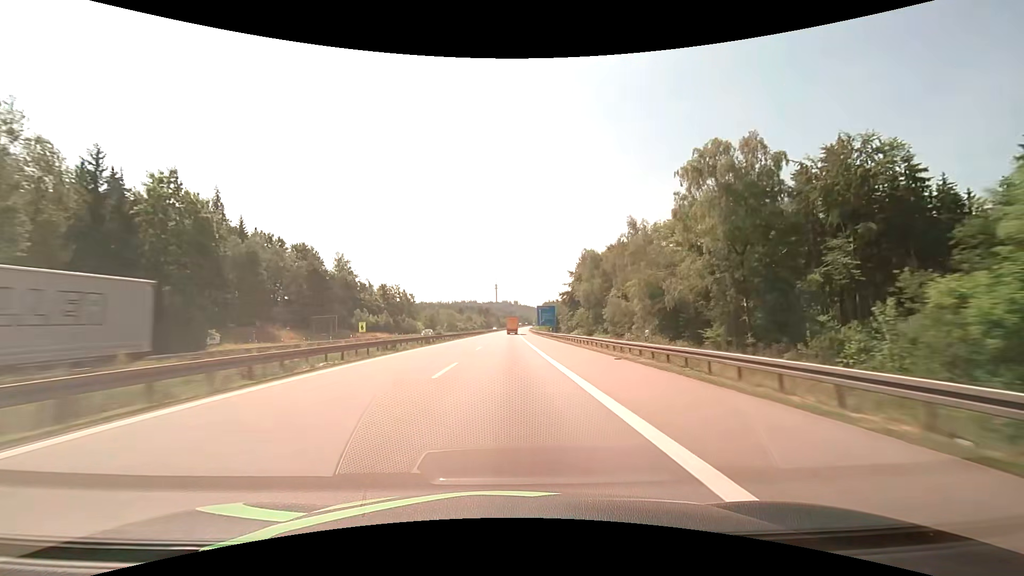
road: motorway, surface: asphalt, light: Day
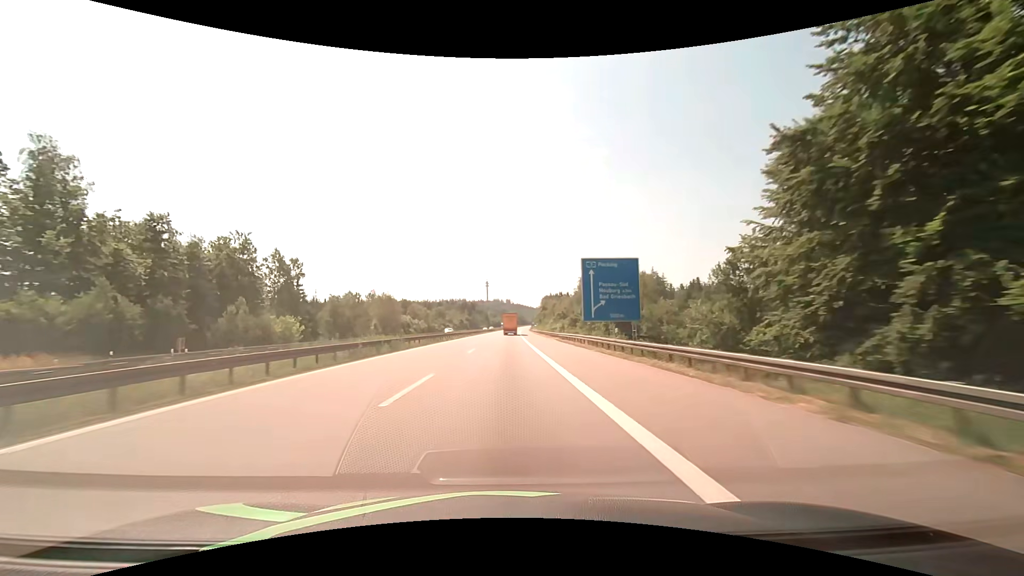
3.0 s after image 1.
(+0.9, +94.9) m; +1°
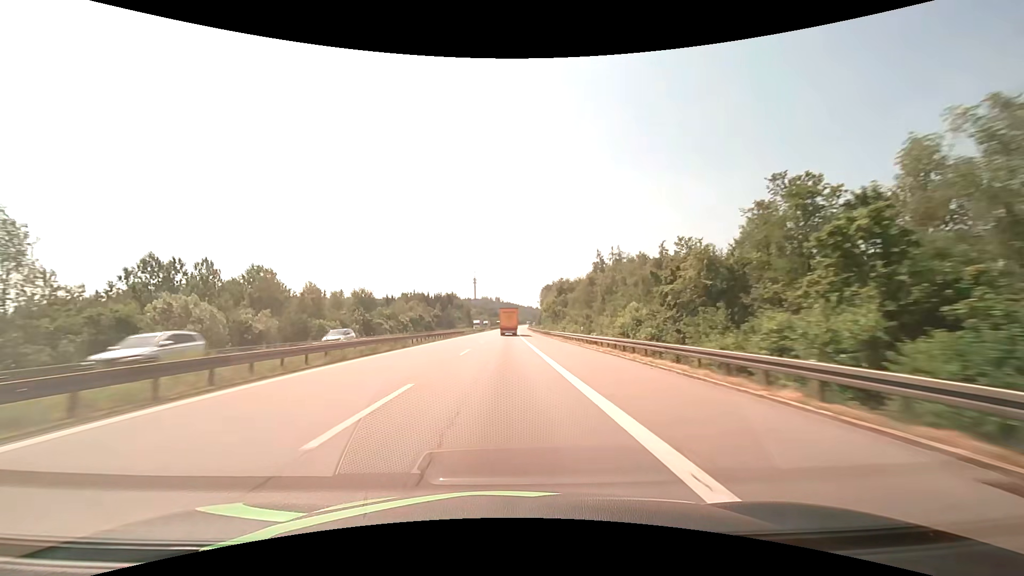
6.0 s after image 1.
(+0.8, +92.7) m; +1°
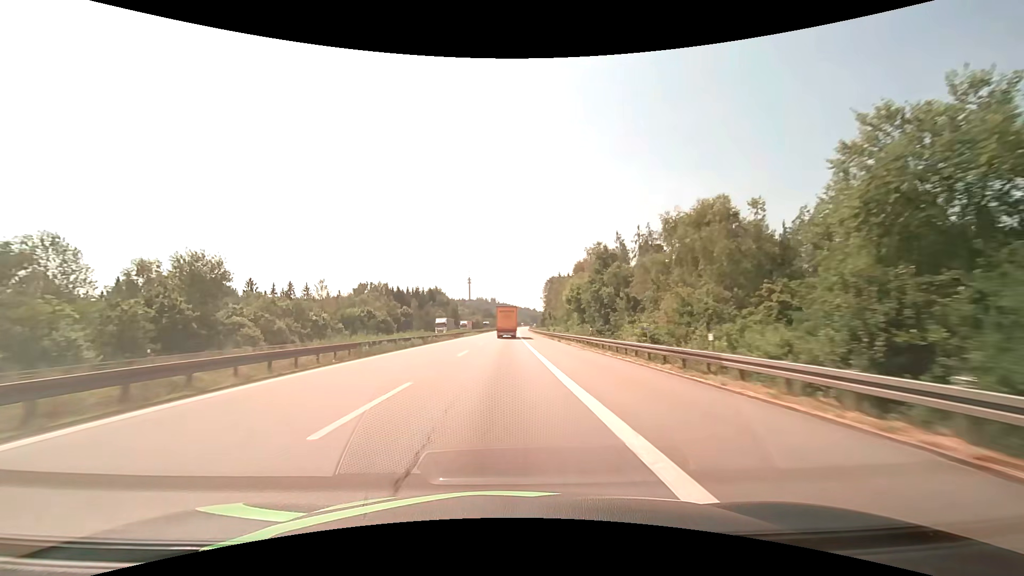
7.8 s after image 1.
(+0.2, +53.2) m; 0°
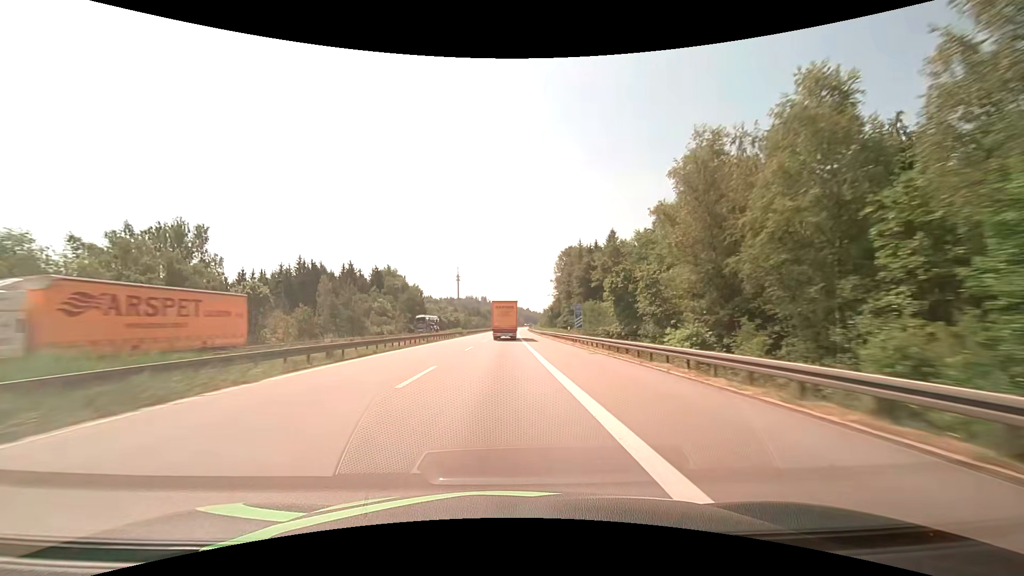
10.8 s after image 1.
(+0.6, +84.7) m; +1°
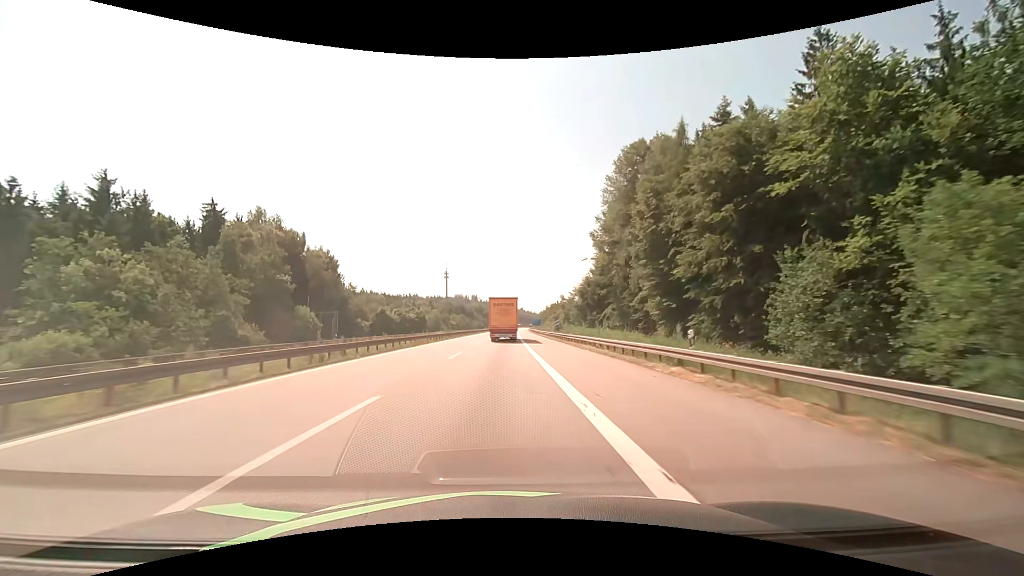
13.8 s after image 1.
(+0.6, +79.4) m; +1°
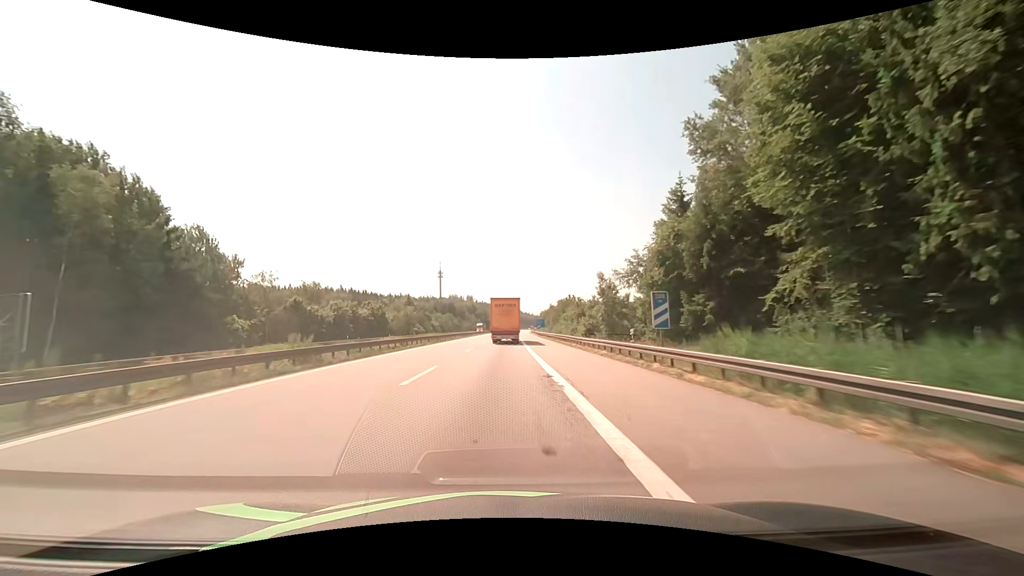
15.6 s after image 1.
(+0.2, +45.6) m; 0°
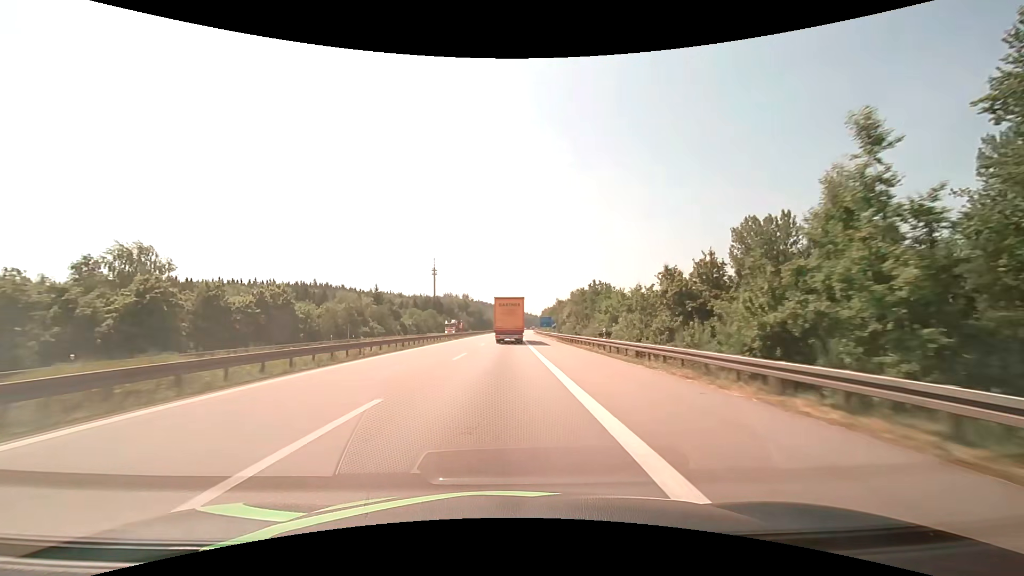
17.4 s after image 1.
(+0.1, +44.7) m; 0°
(0, +10) (0, +20) (0, +30) (0, +40) (0, +50) (0, +60) (0, +70) (0, +80) (+1, +90) (+1, +100) m
